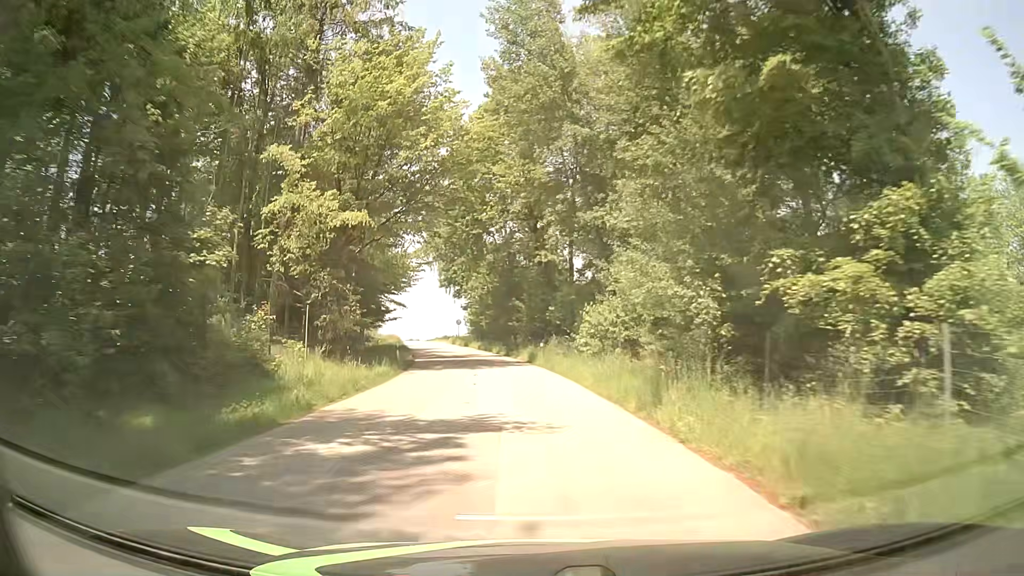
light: Day
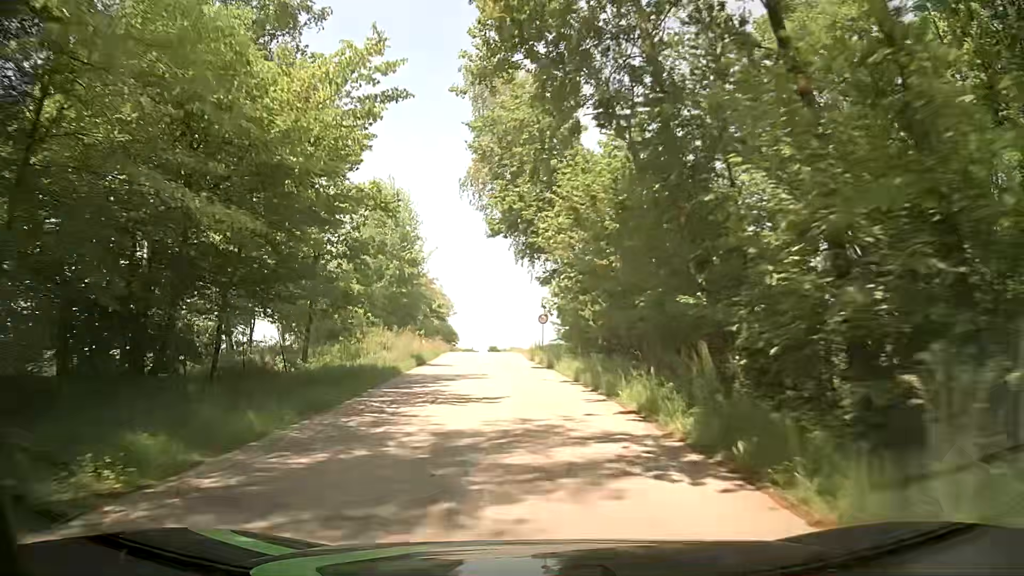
(-2.4, +33.5) m; -9°
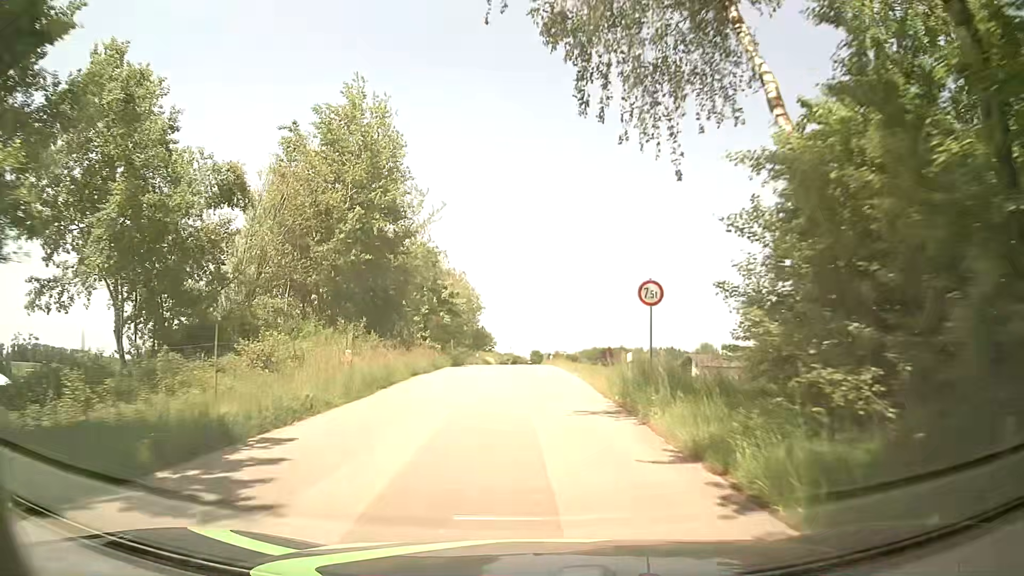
(-1.1, +25.5) m; -4°
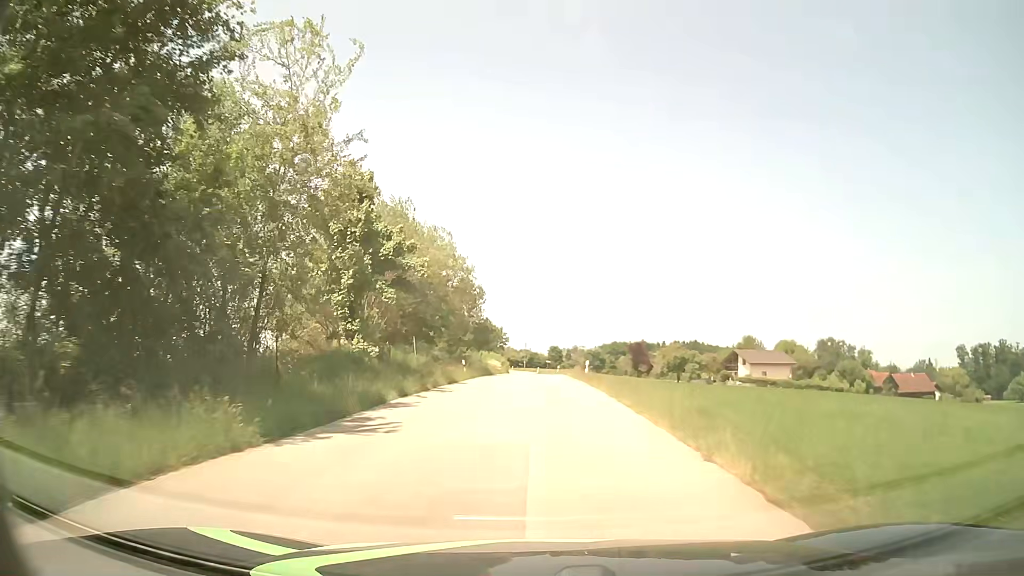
(-0.3, +26.3) m; -1°
(0, +10) (0, +20) (0, +30) (0, +40) (0, +50) (0, +60) (+1, +70) (0, +80) (0, +90) (0, +100) m
